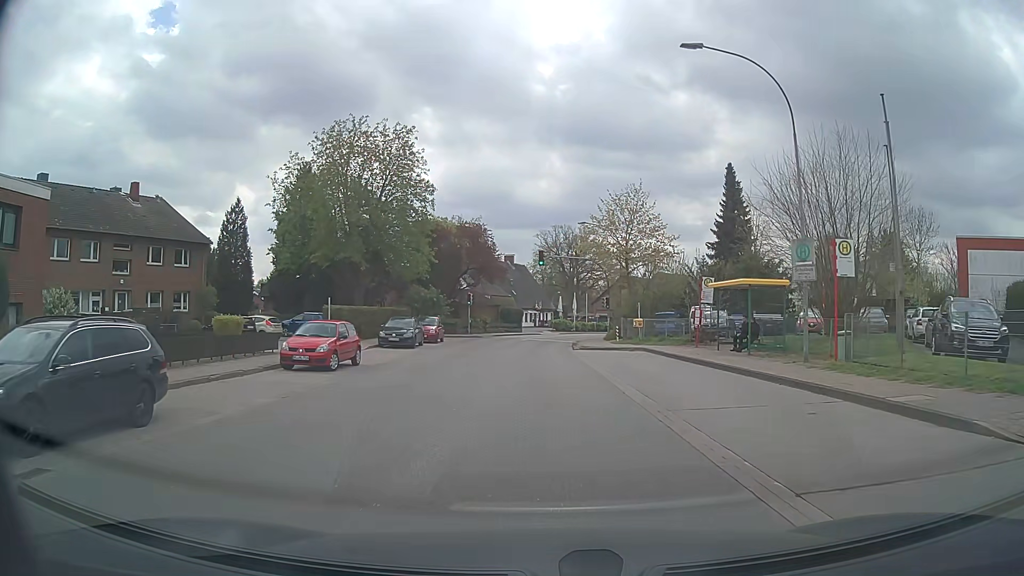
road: tertiary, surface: asphalt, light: Day
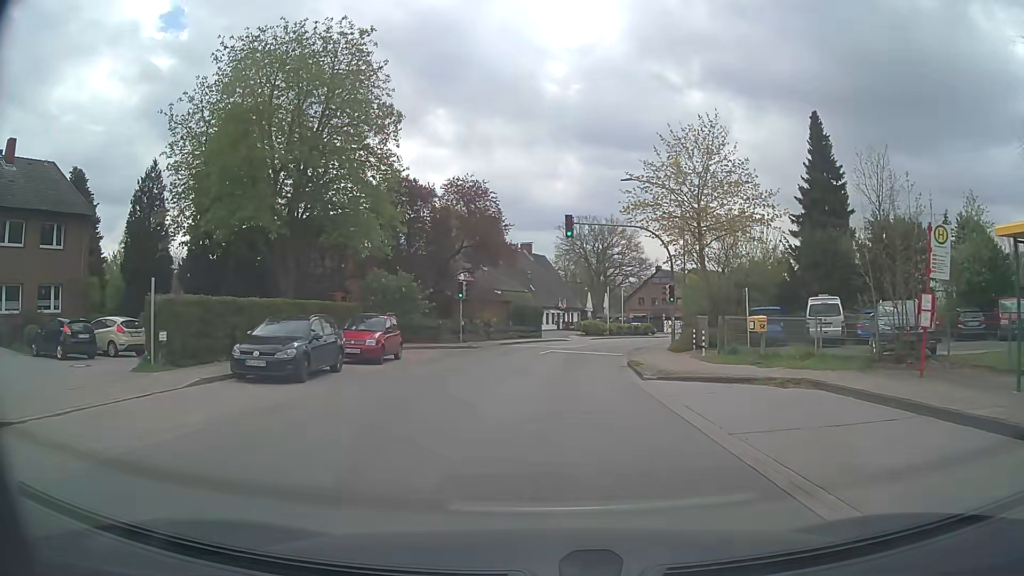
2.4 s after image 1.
(-0.4, +17.8) m; -2°
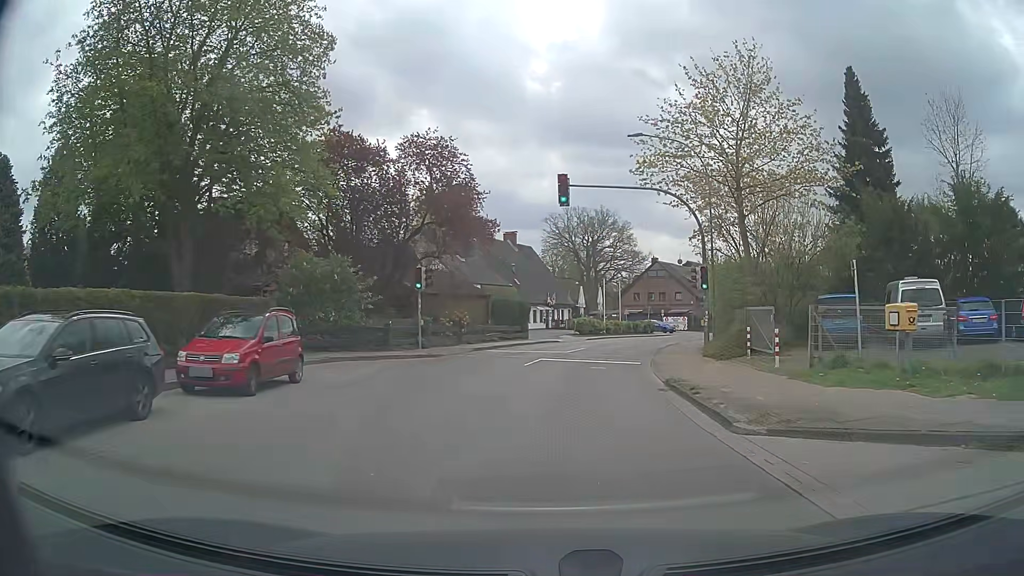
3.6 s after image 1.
(0.0, +9.0) m; +1°
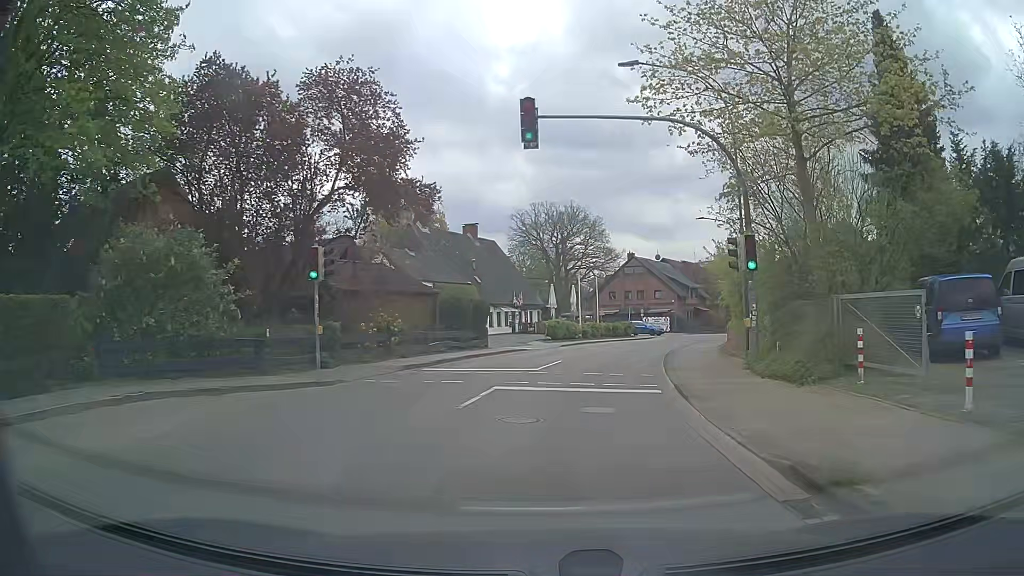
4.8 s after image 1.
(+0.2, +8.9) m; +3°
(0, +10) (+2, +20) (+4, +30) (+6, +39) (+10, +49) (+13, +58) (+17, +67) (+21, +76) (+25, +86) (+29, +95) m
